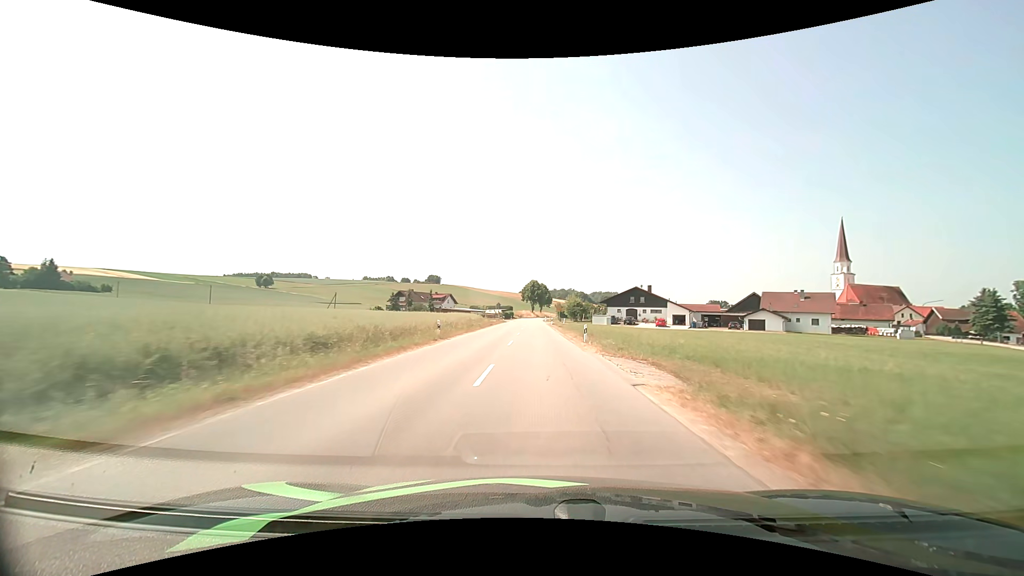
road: secondary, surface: asphalt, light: Day
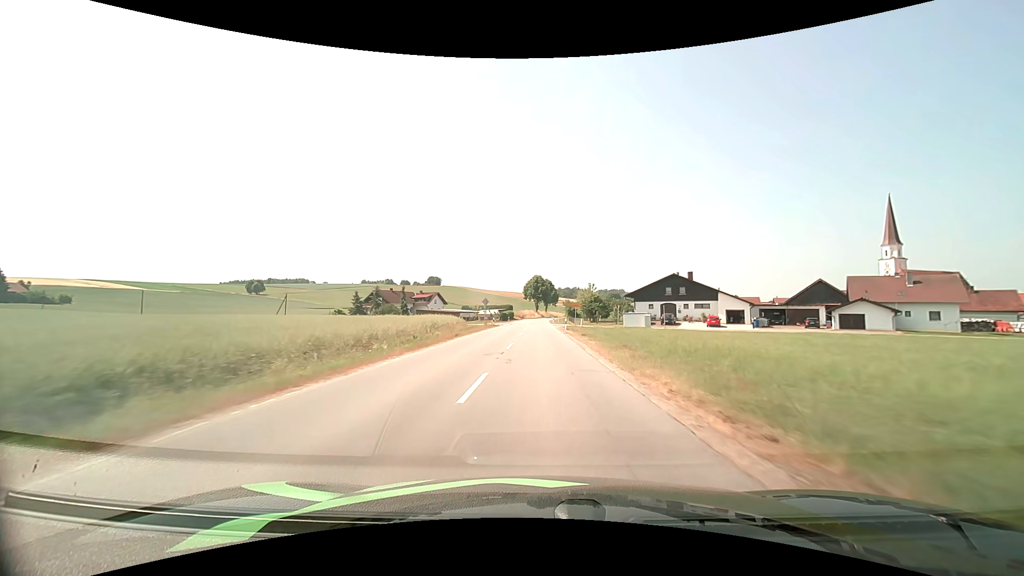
(0.0, +25.6) m; 0°
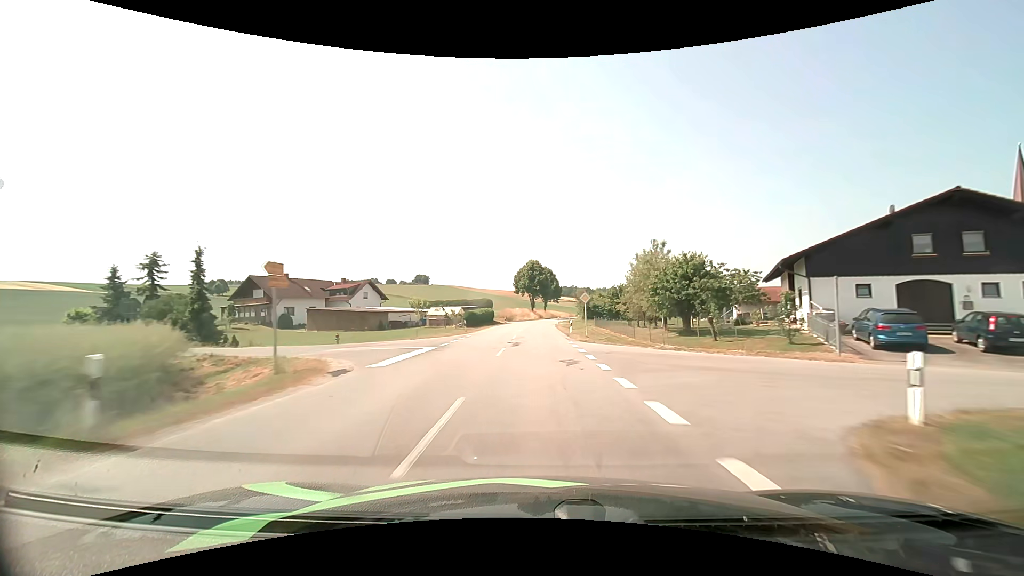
(-0.2, +51.4) m; 0°
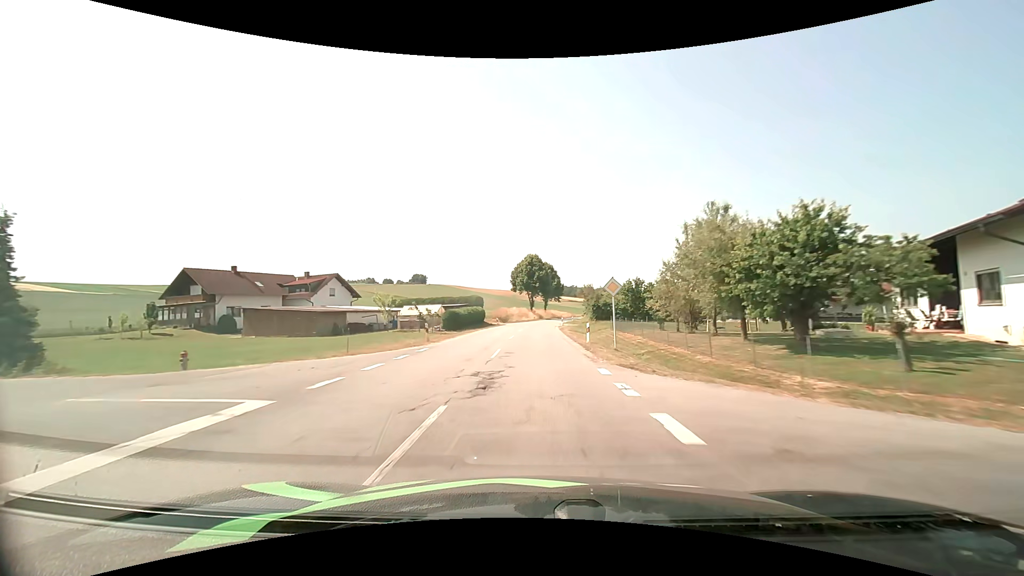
(0.0, +12.8) m; 0°
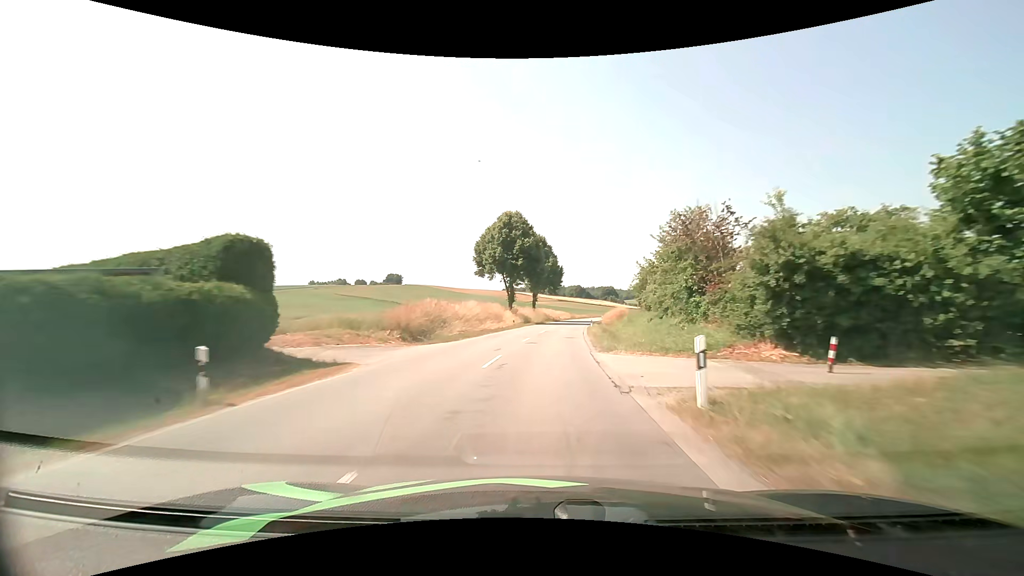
(+0.2, +51.1) m; +1°
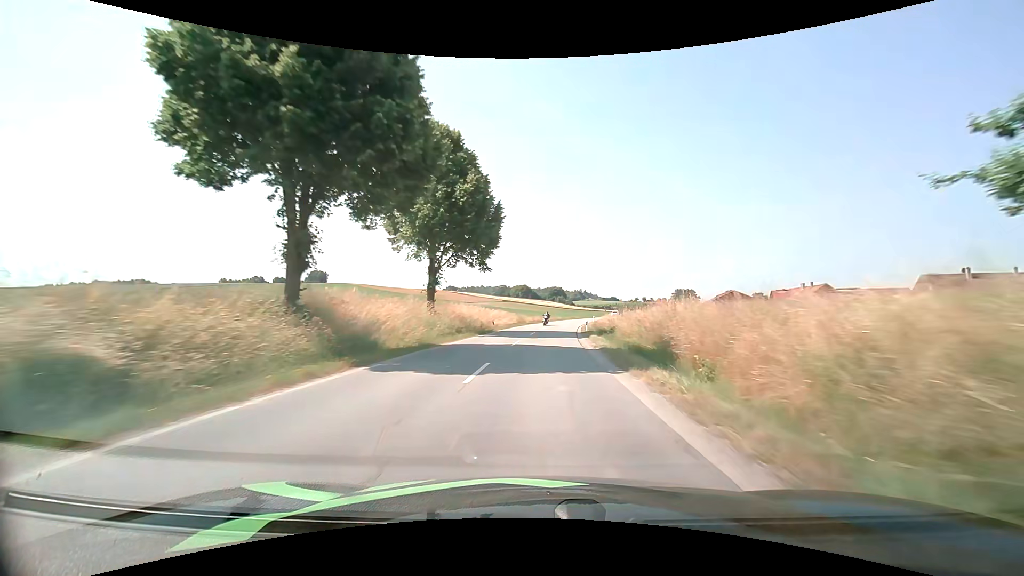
(+3.0, +50.3) m; +6°
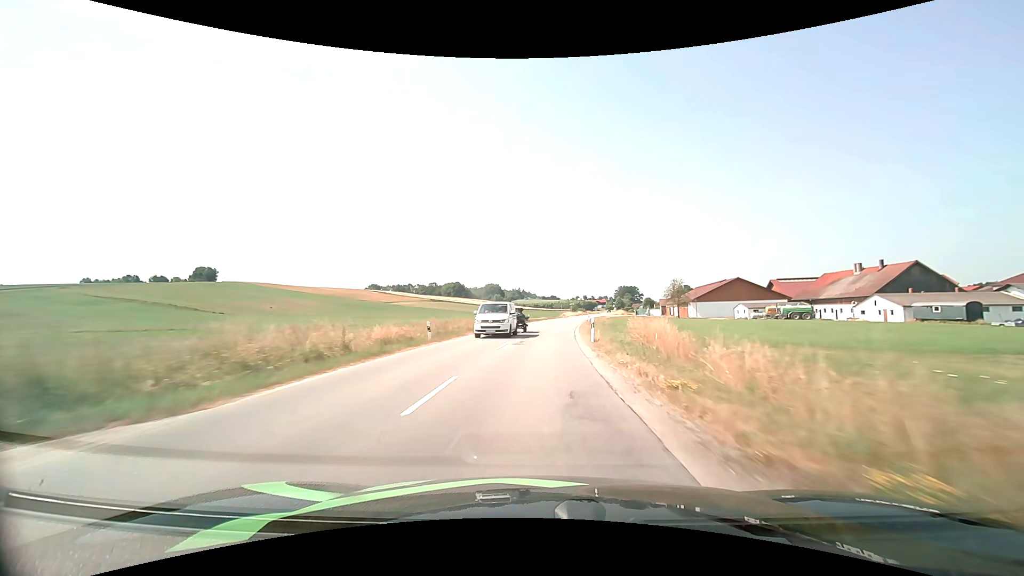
(+3.9, +62.9) m; +7°
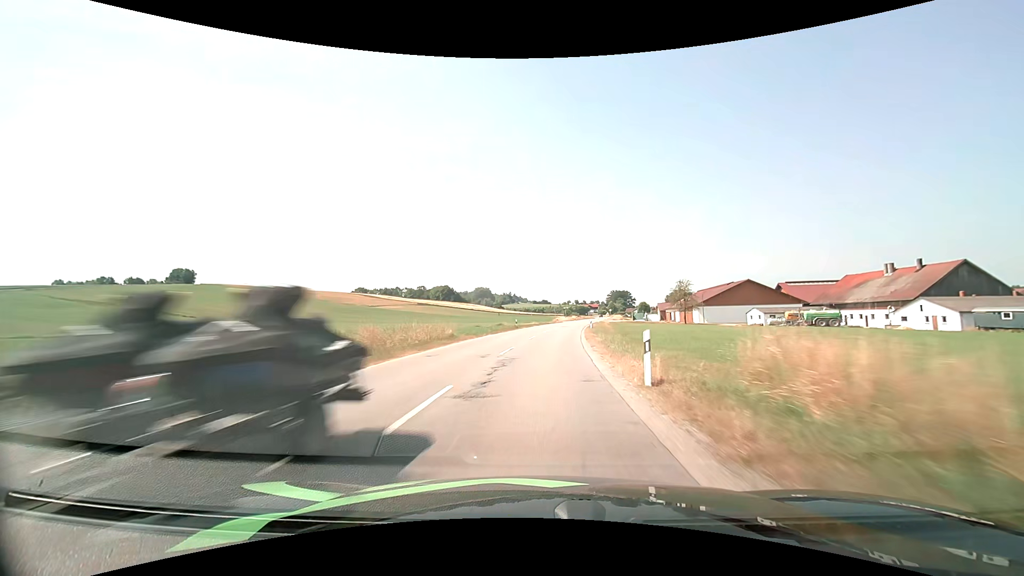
(+0.1, +12.9) m; +1°
(0, +10) (0, +20) (+1, +30) (+2, +40) (+2, +50) (+4, +60) (+5, +70) (+6, +80) (+8, +90) (+10, +99) m
